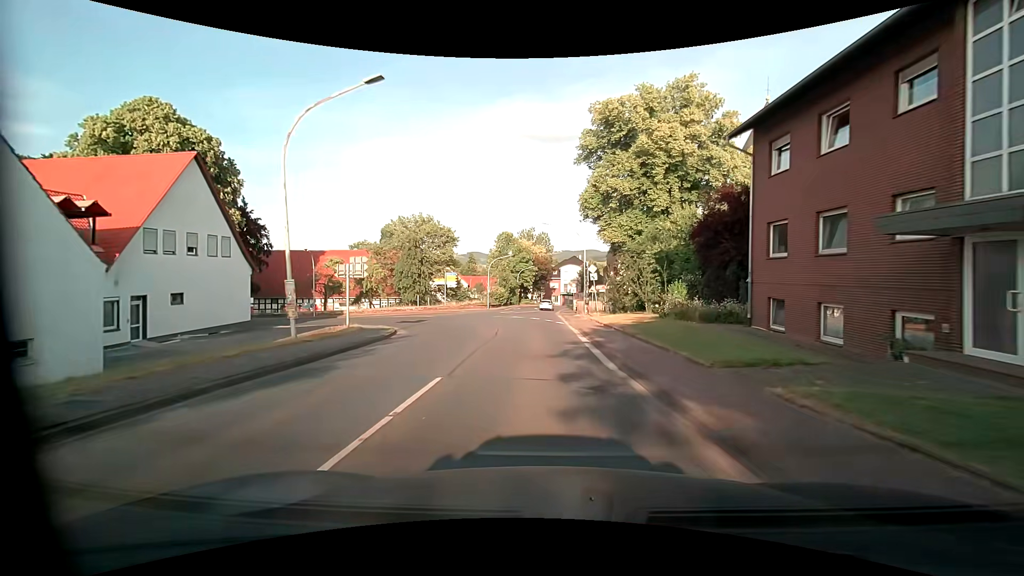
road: primary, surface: asphalt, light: Day
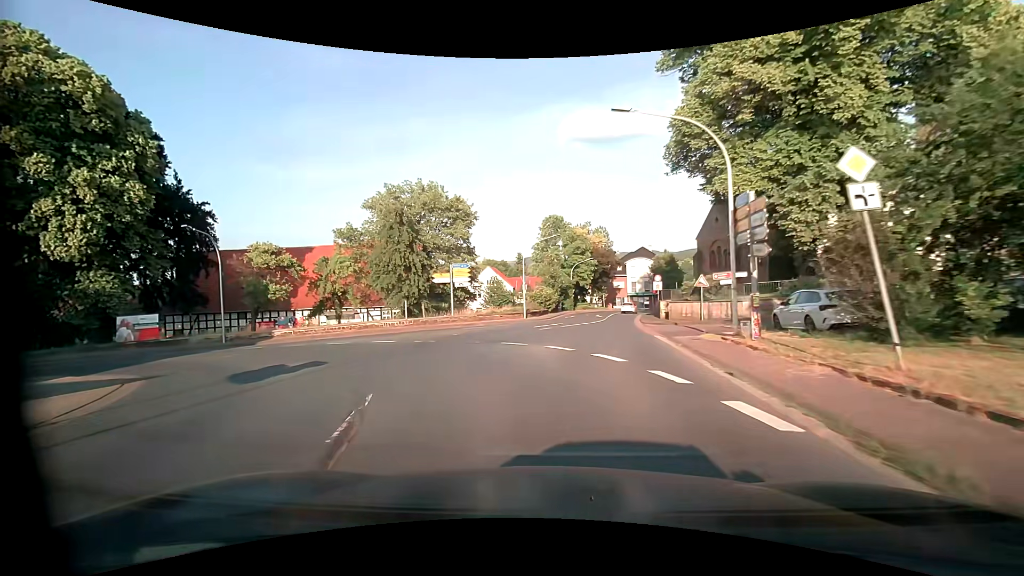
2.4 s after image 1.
(-0.7, +23.7) m; -6°
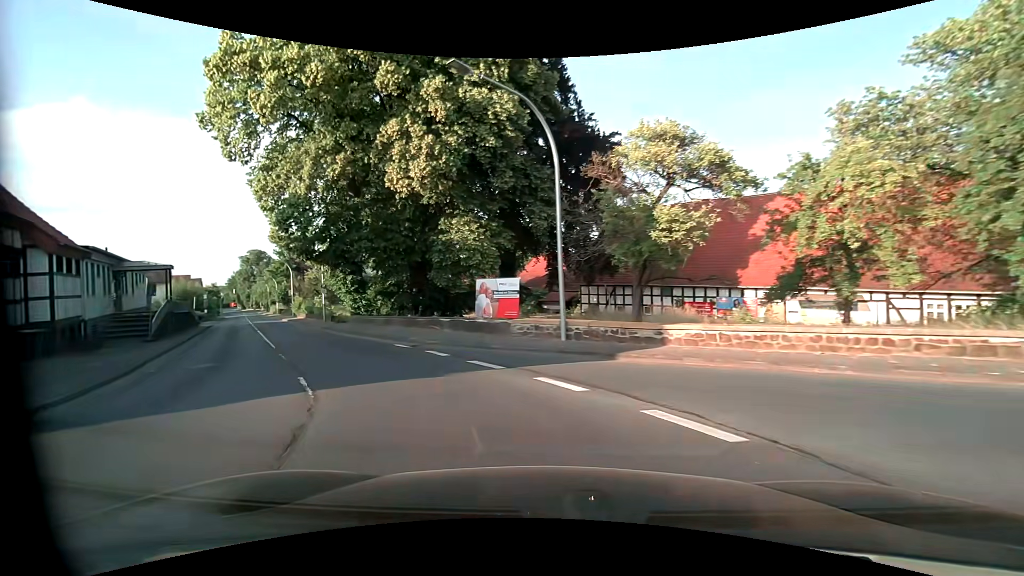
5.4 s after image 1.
(-8.6, +21.2) m; -48°
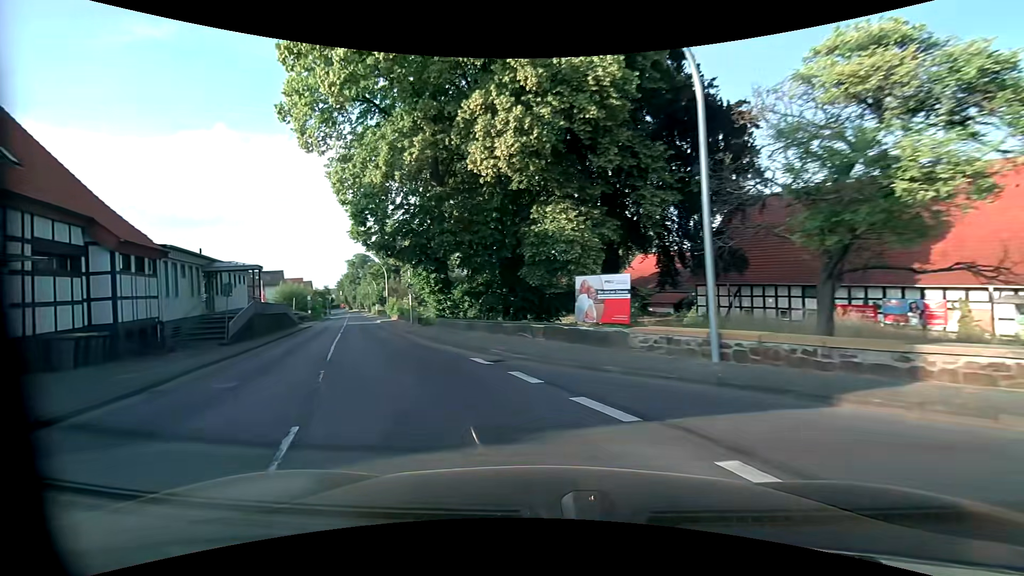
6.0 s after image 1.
(-0.4, +4.4) m; -11°
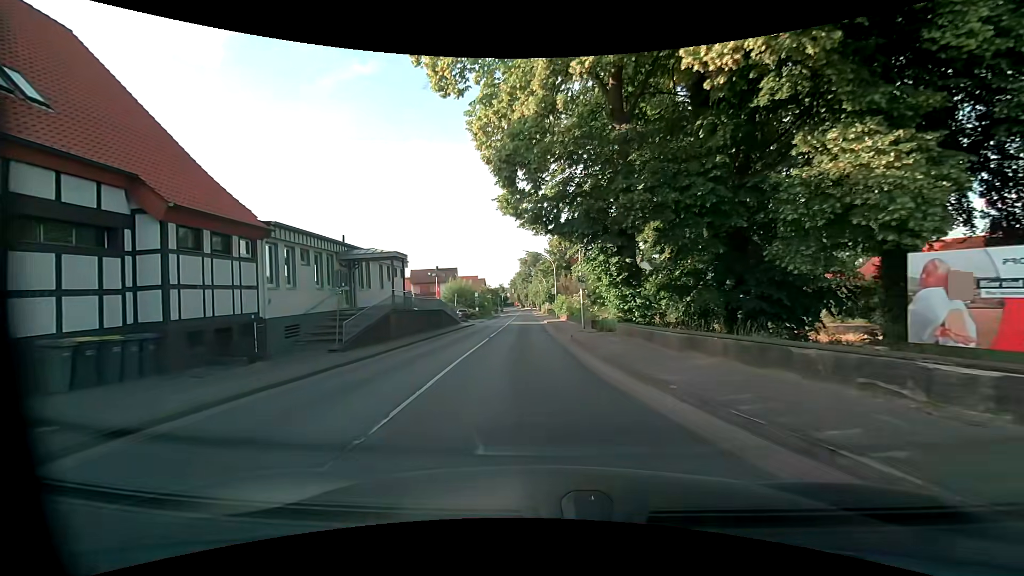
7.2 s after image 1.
(-1.8, +8.8) m; -21°
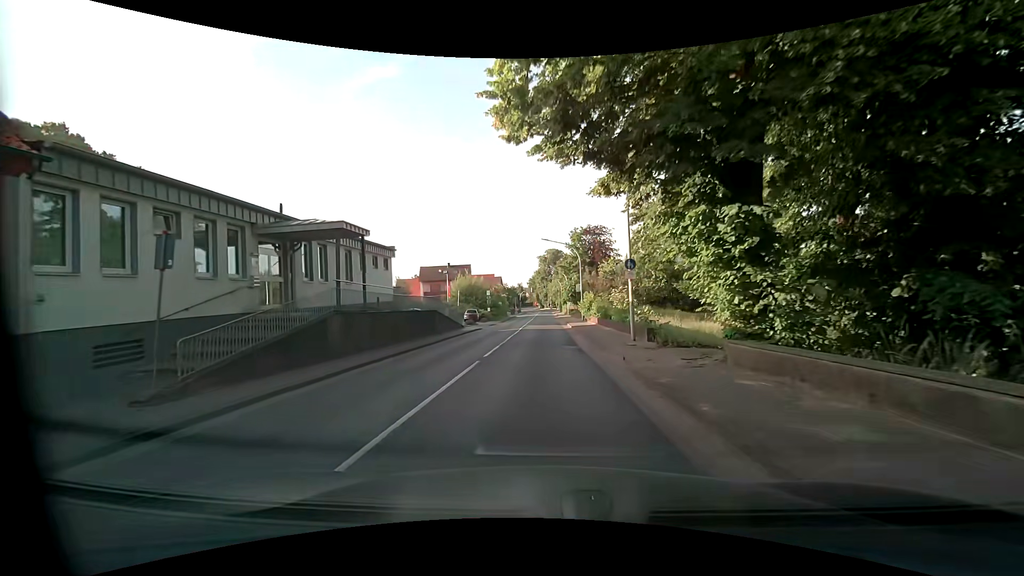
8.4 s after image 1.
(-0.2, +9.7) m; -2°
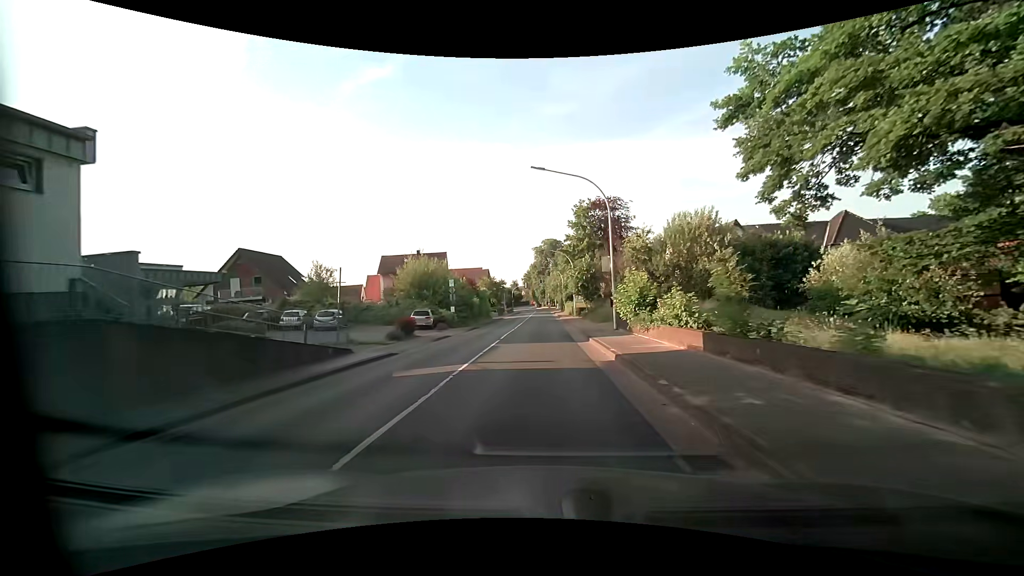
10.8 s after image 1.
(-0.1, +23.6) m; -1°
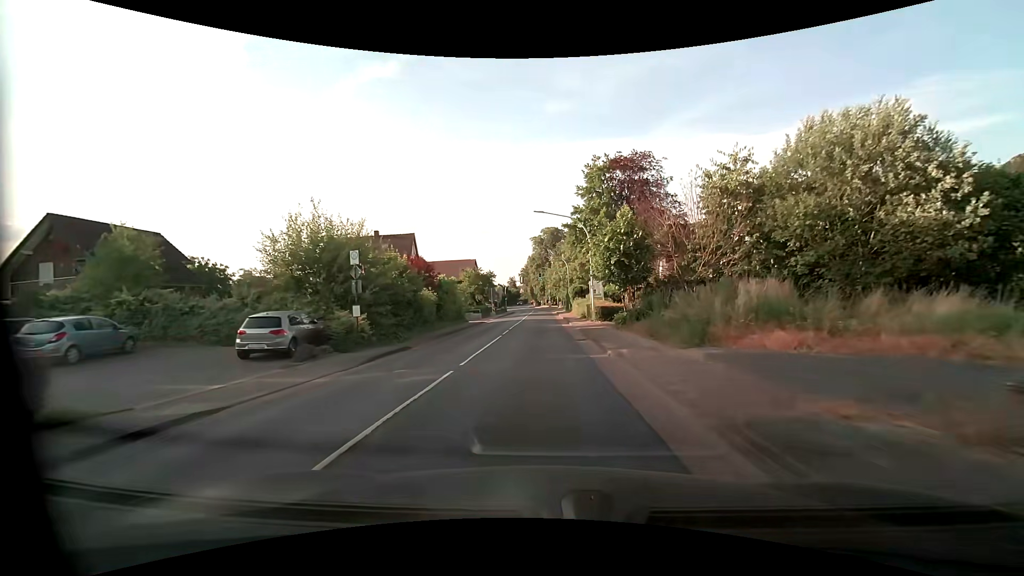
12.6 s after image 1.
(+0.4, +20.6) m; +1°
(0, +10) (0, +20) (0, +30) (0, +40) (-1, +50) (-1, +60) (-1, +70) (-1, +80) (-1, +90) (-1, +100) m
